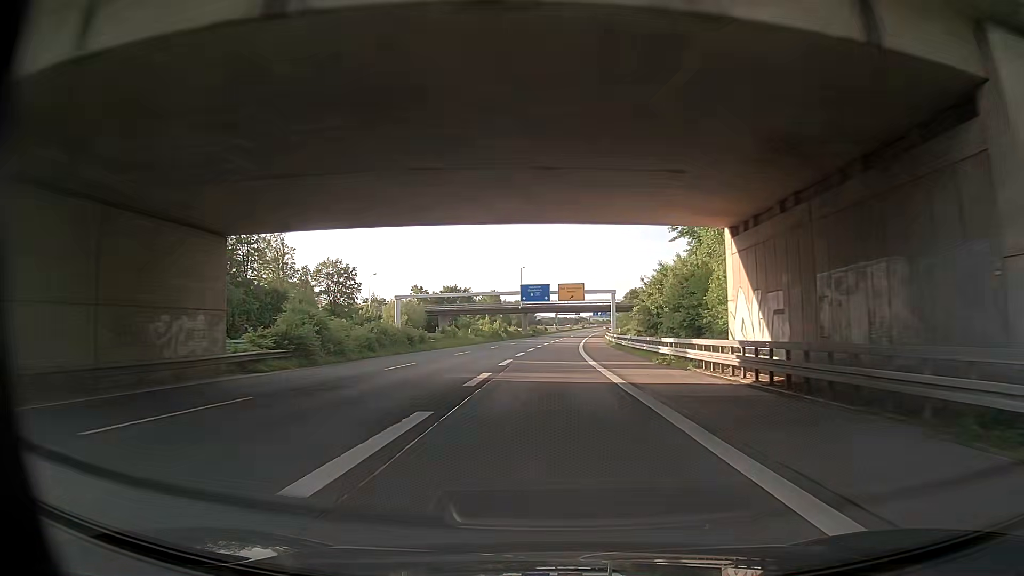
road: trunk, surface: asphalt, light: Day
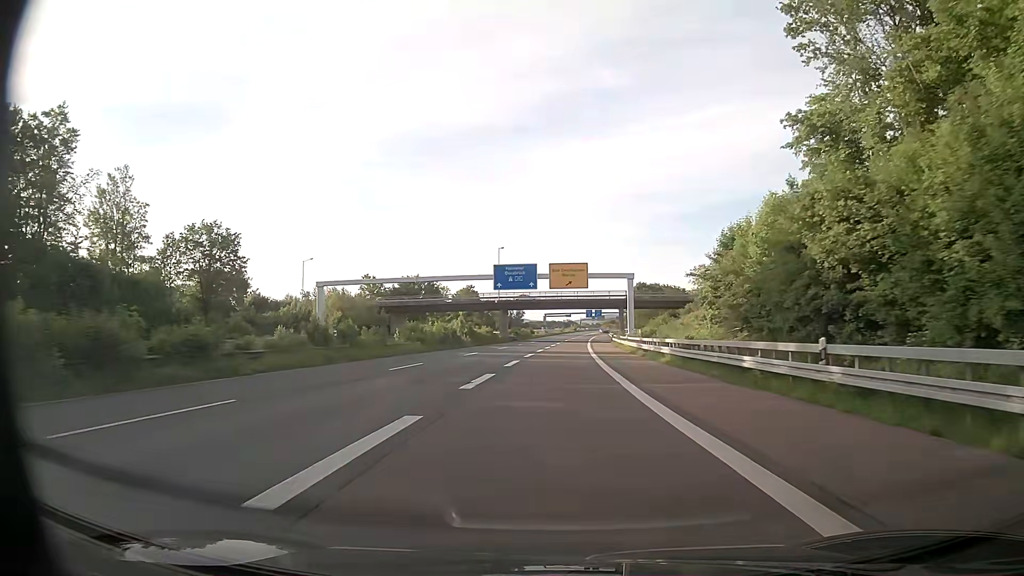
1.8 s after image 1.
(0.0, +37.6) m; +1°
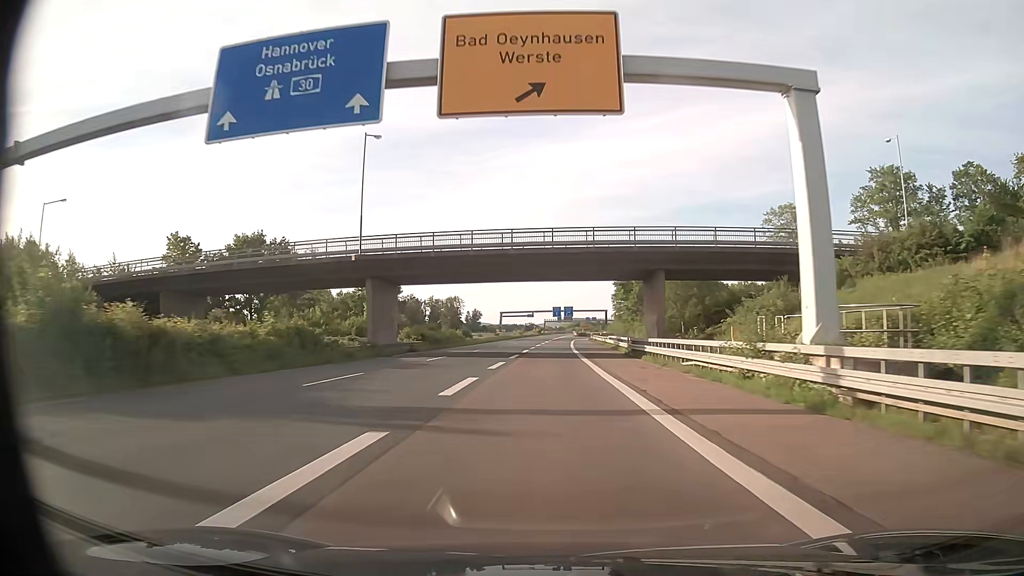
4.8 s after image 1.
(+1.5, +63.4) m; +3°
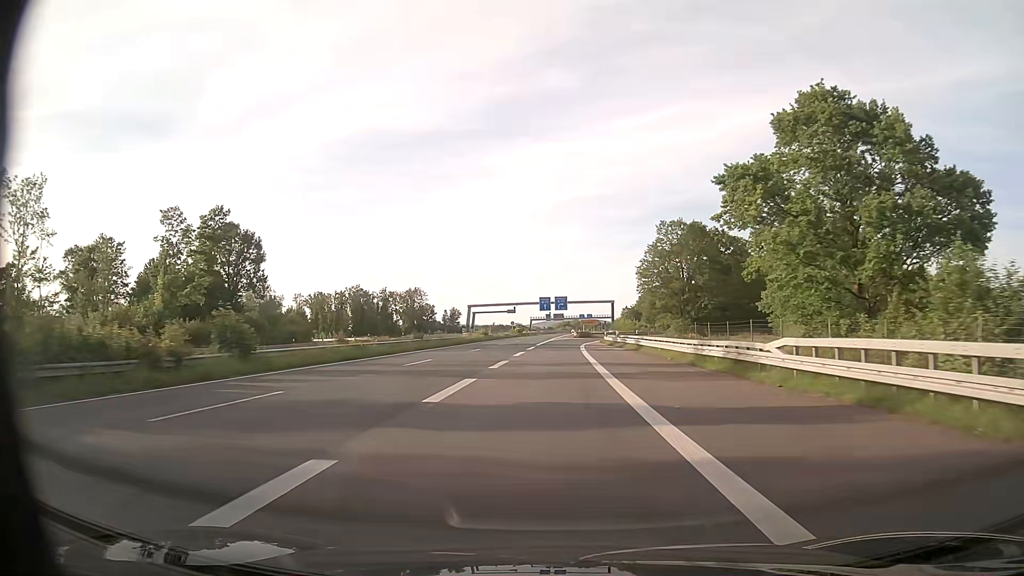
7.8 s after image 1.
(+0.8, +62.8) m; +1°
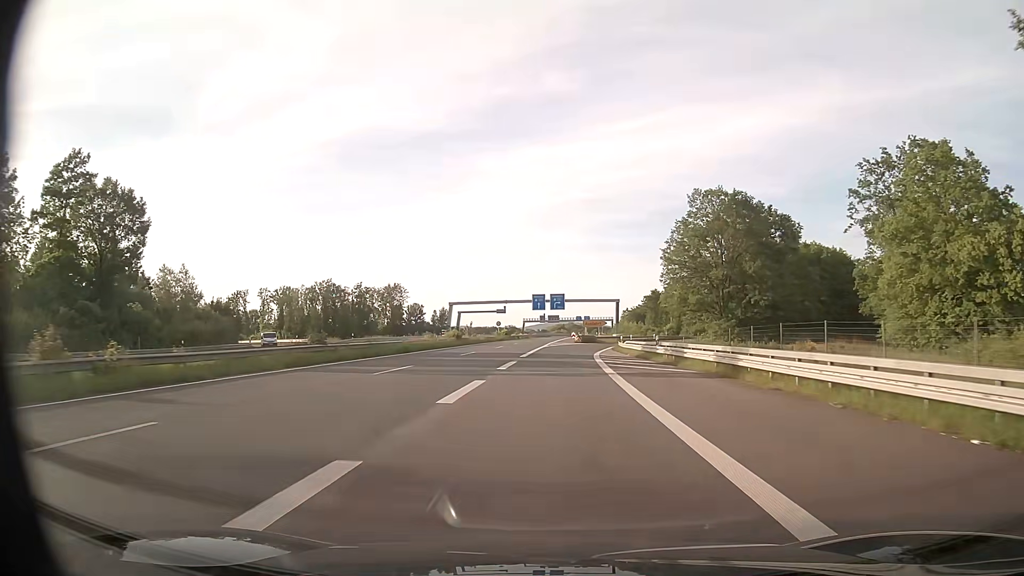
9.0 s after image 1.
(+0.2, +23.8) m; +1°
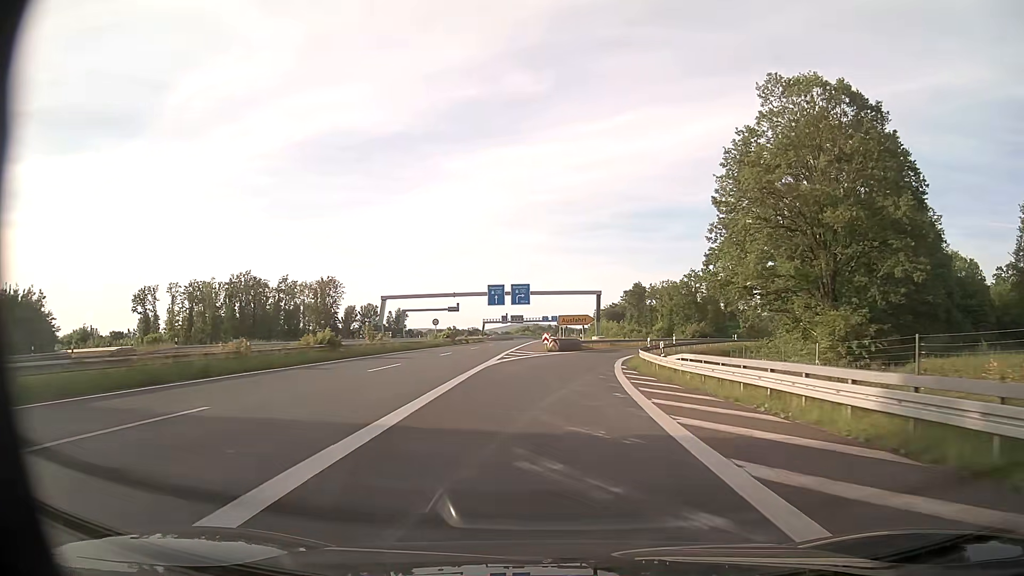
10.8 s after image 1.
(+0.7, +33.4) m; +3°
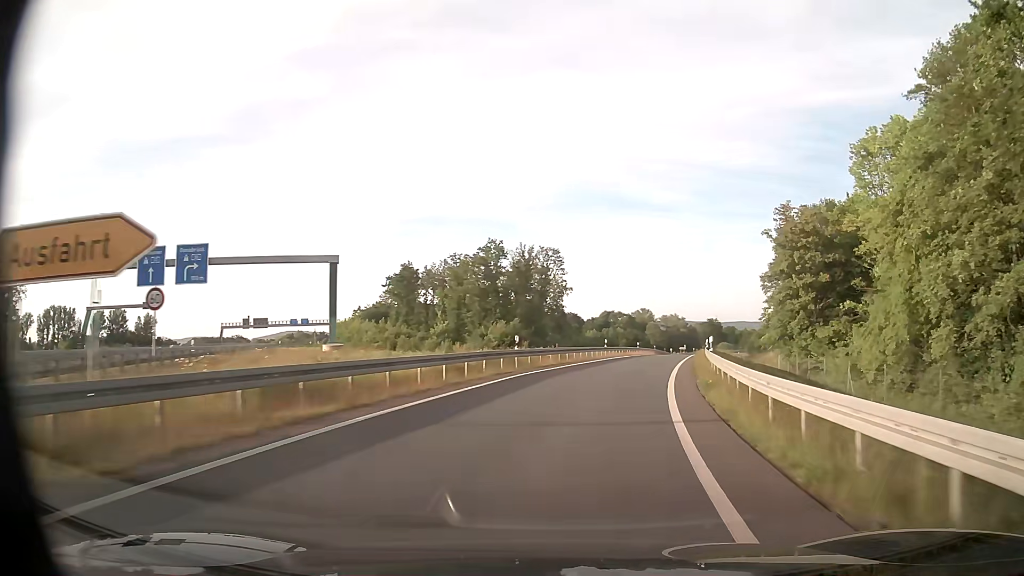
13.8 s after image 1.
(+6.4, +53.9) m; +19°
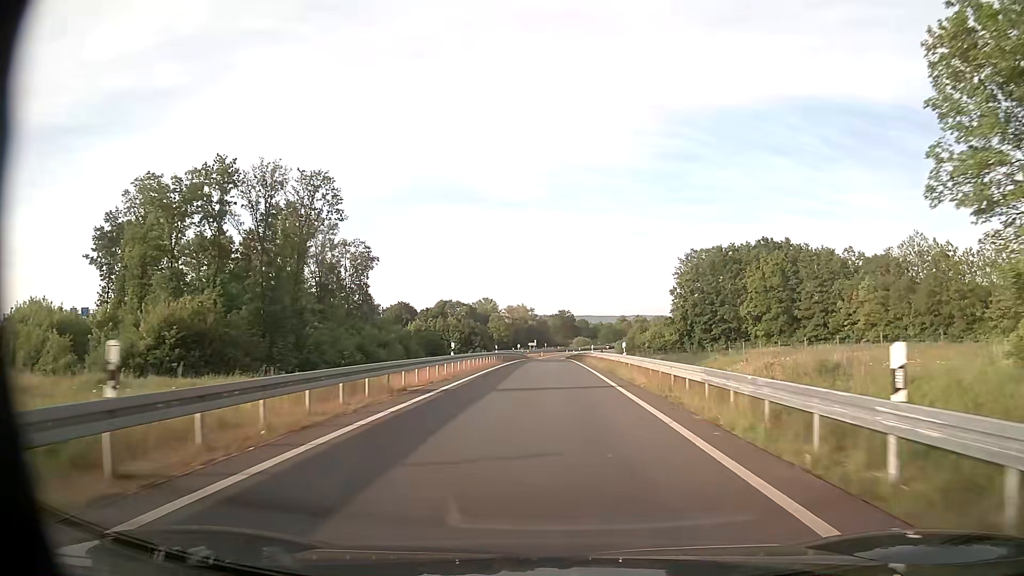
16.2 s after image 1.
(+7.4, +44.7) m; +14°
(0, +10) (0, +20) (0, +30) (0, +40) (0, +50) (0, +60) (0, +70) (0, +80) (0, +90) (0, +100) m
